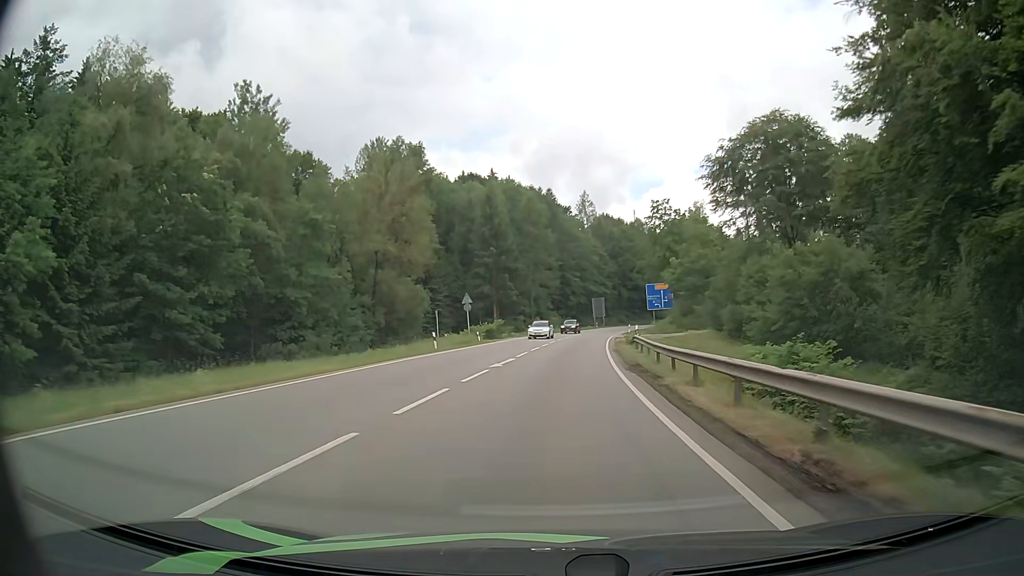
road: secondary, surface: asphalt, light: Day
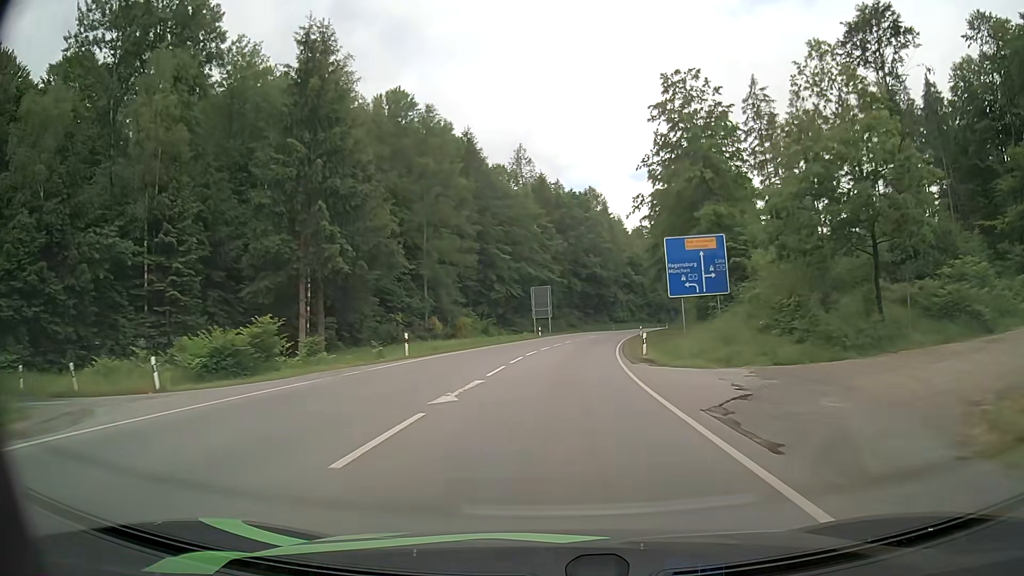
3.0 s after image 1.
(+2.3, +51.8) m; +5°
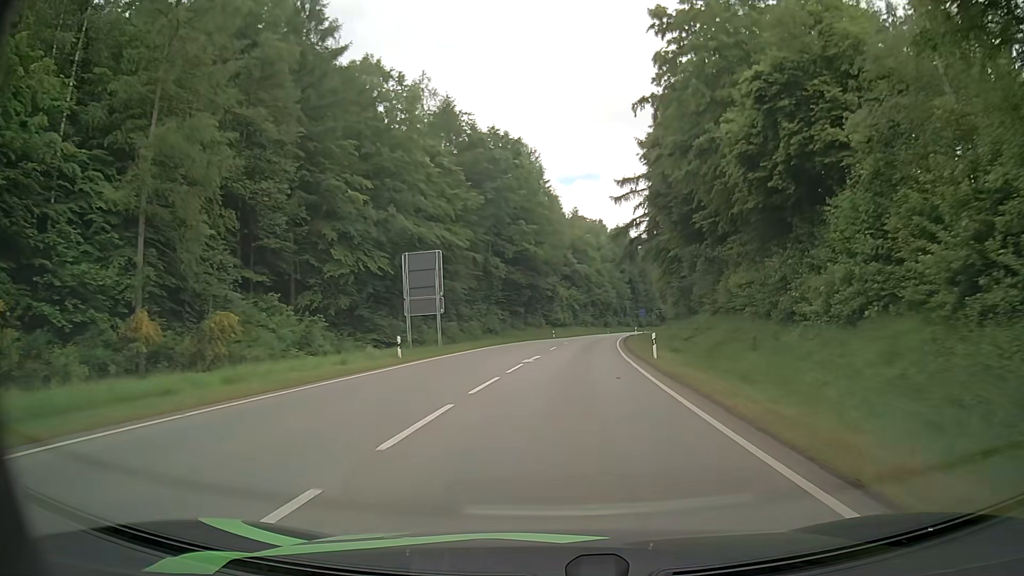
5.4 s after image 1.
(+1.9, +40.8) m; +6°
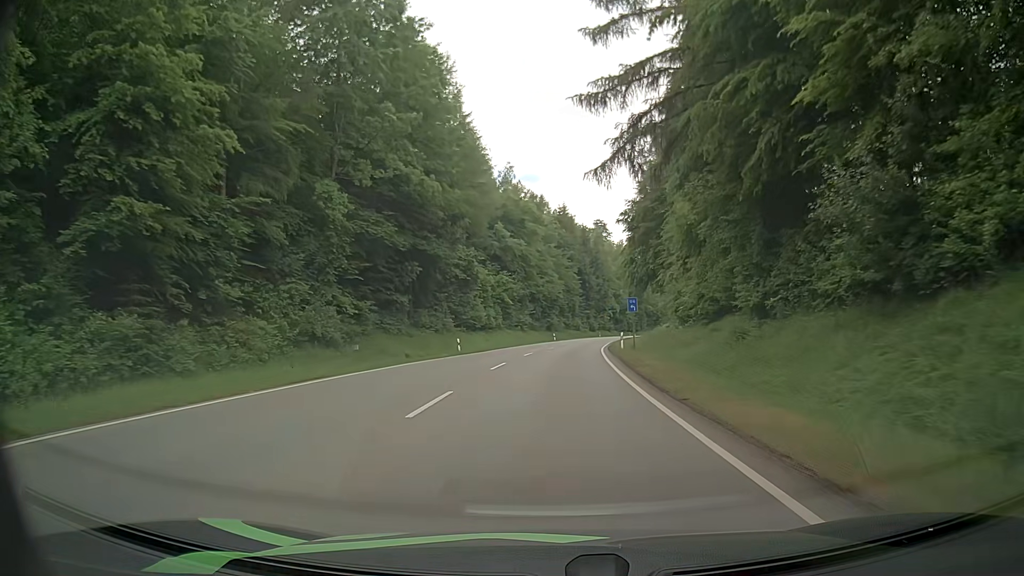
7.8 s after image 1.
(+2.1, +40.0) m; +5°
